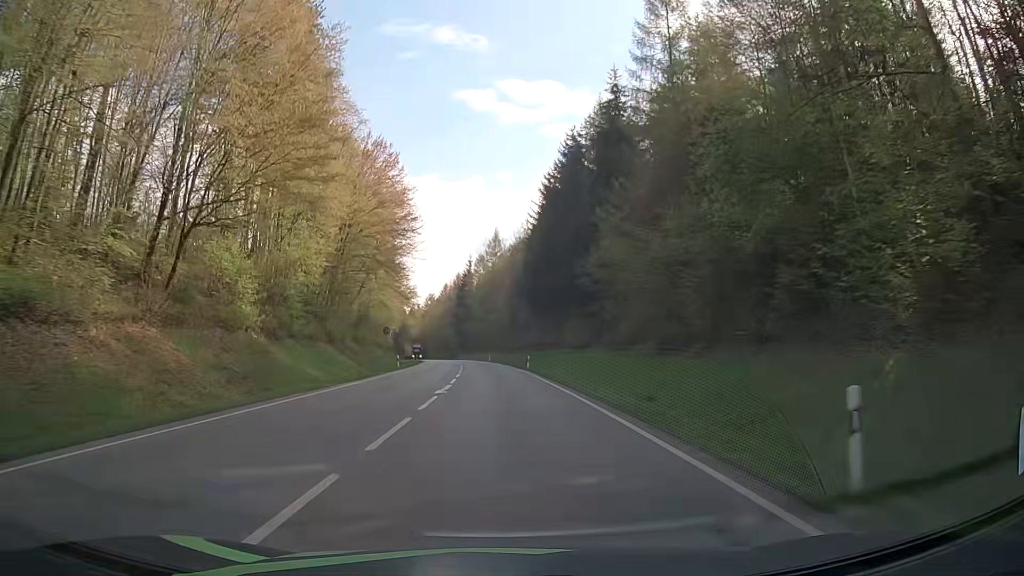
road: secondary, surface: asphalt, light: Day
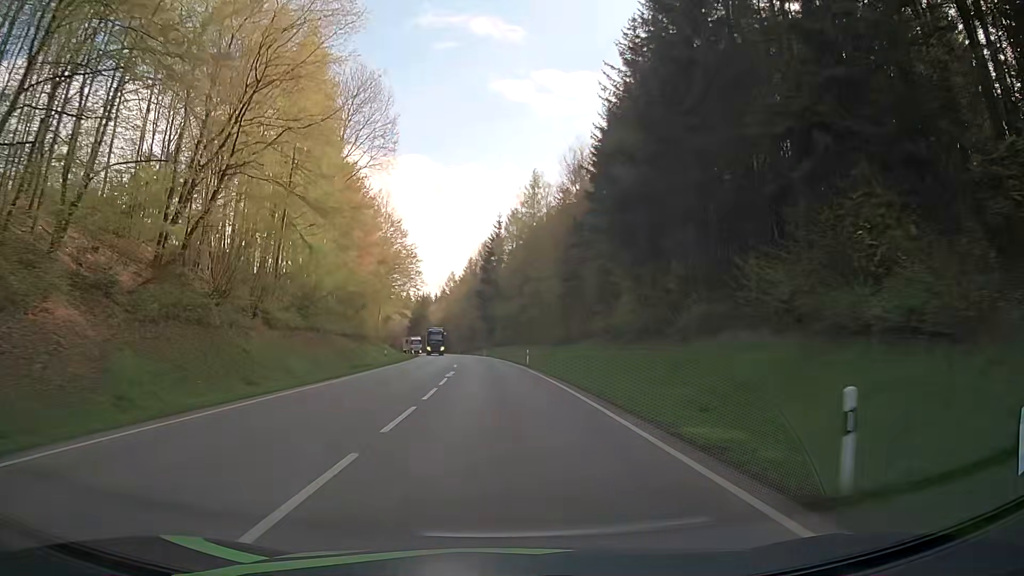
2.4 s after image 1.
(-1.9, +46.9) m; -4°
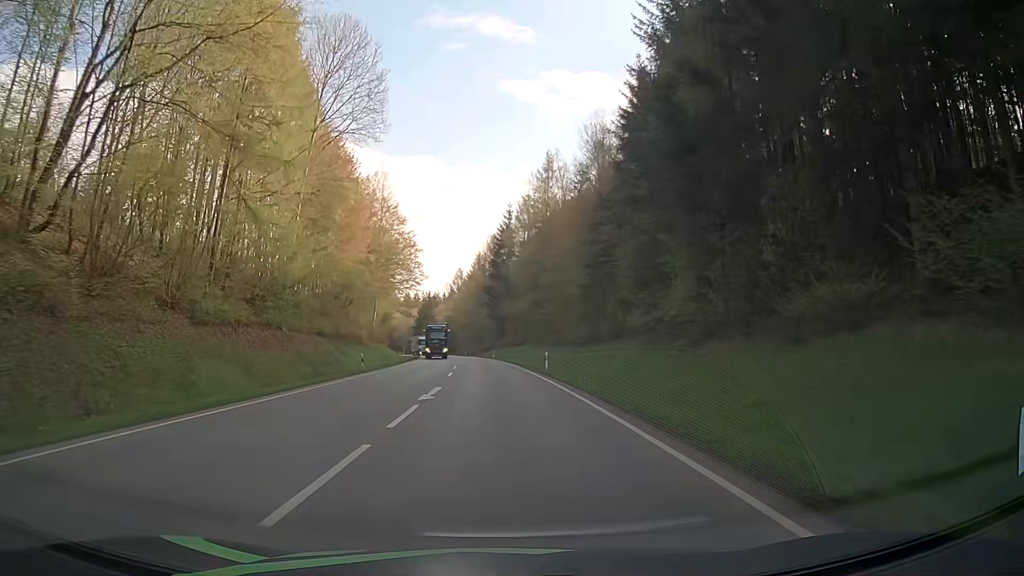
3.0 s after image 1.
(-0.1, +11.4) m; -1°
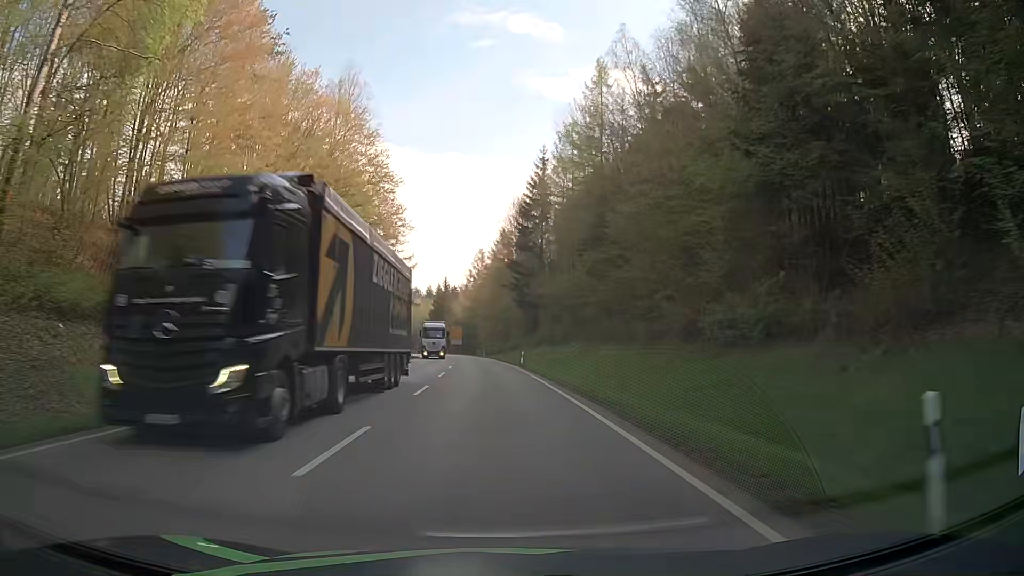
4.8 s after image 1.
(-0.4, +34.1) m; -2°
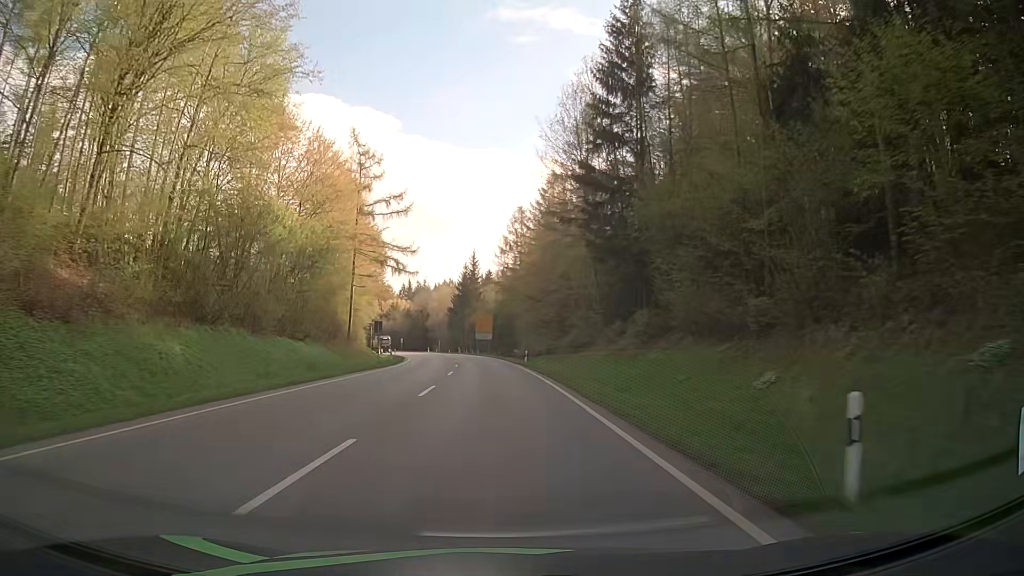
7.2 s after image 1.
(-1.1, +45.7) m; -3°
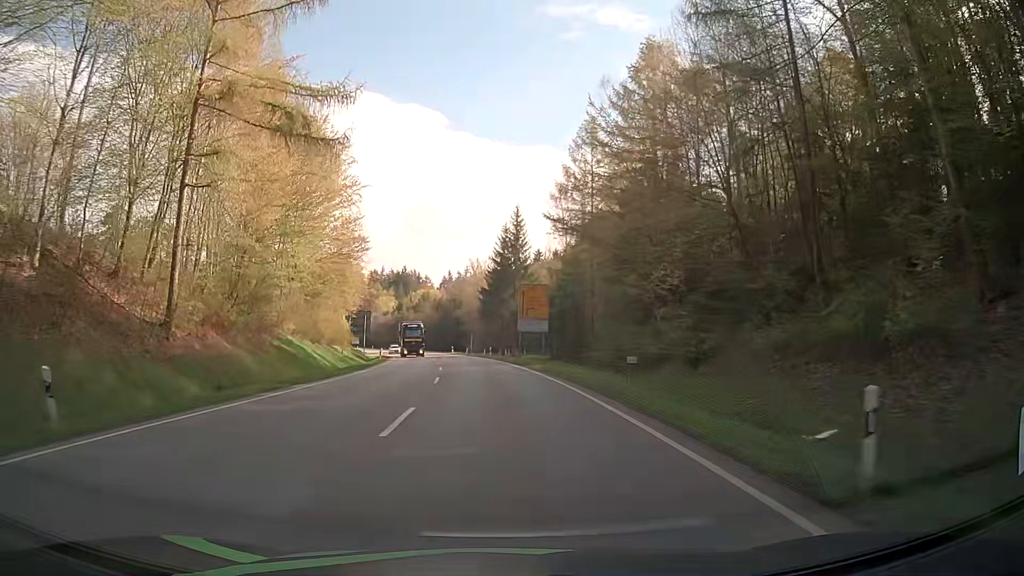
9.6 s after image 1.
(-1.5, +44.0) m; -4°
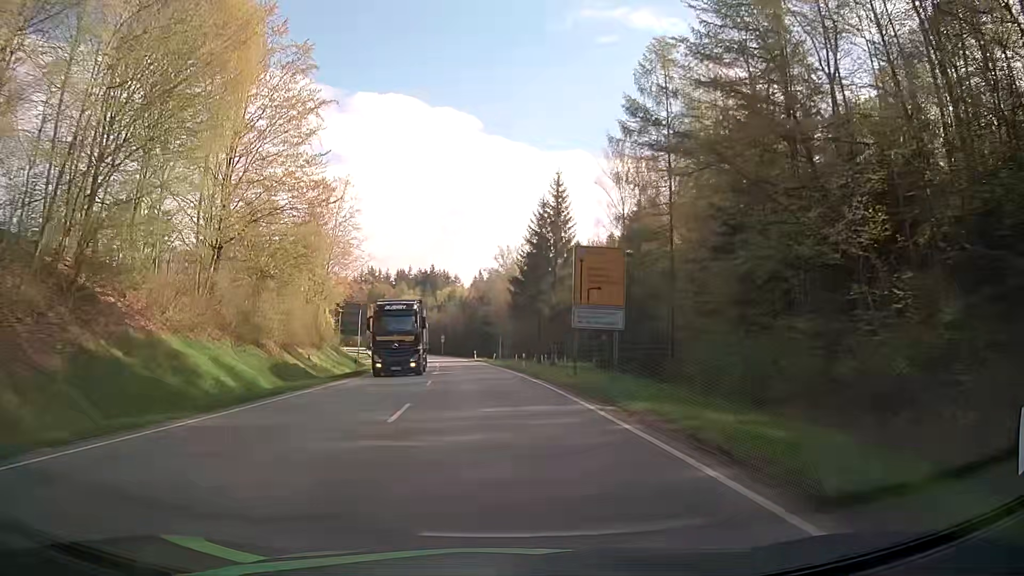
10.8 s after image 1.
(-0.4, +21.4) m; -2°
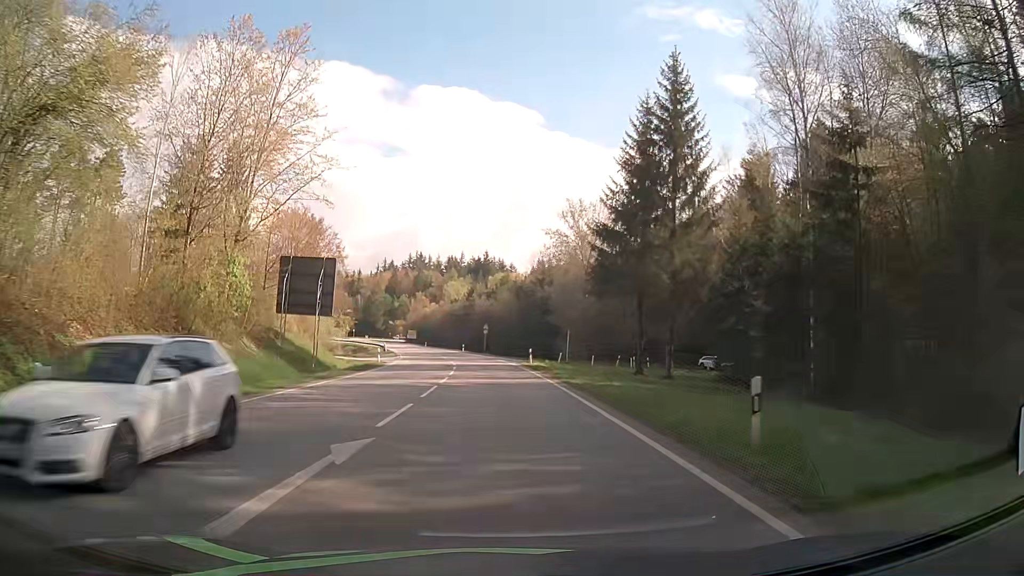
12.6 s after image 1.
(-1.7, +32.1) m; -6°
(0, +10) (0, +20) (-1, +30) (-1, +40) (-2, +50) (-3, +60) (-5, +70) (-6, +80) (-8, +89) (-10, +99) m
